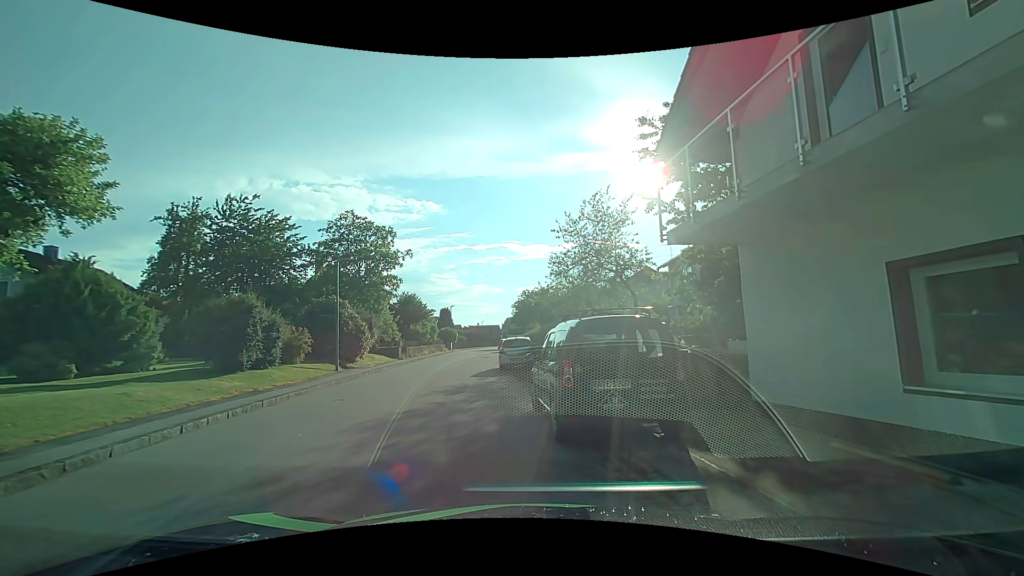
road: residential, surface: asphalt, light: Day
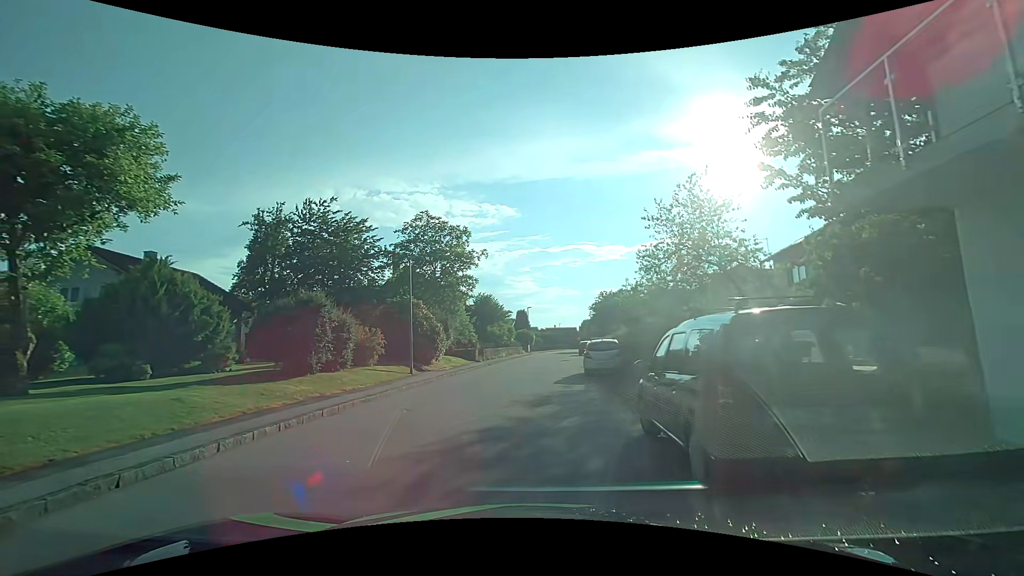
(-0.1, +2.1) m; -8°
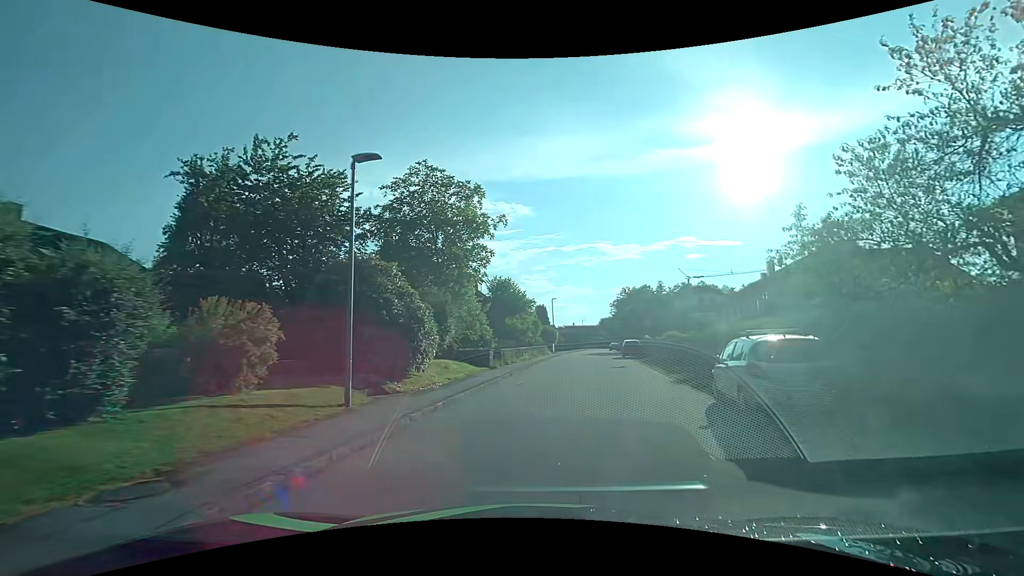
(-1.3, +12.1) m; -2°
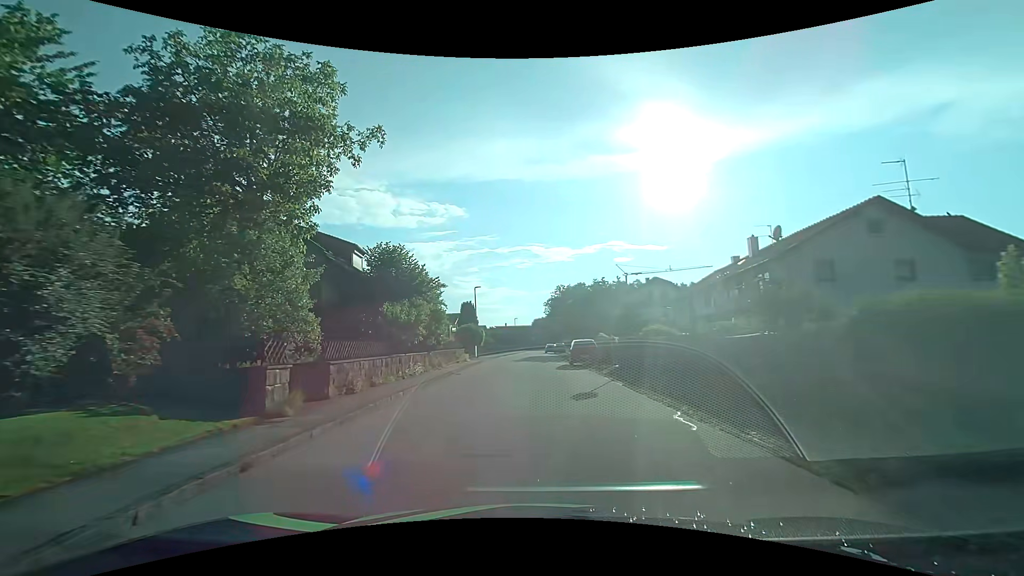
(+1.3, +14.2) m; +8°
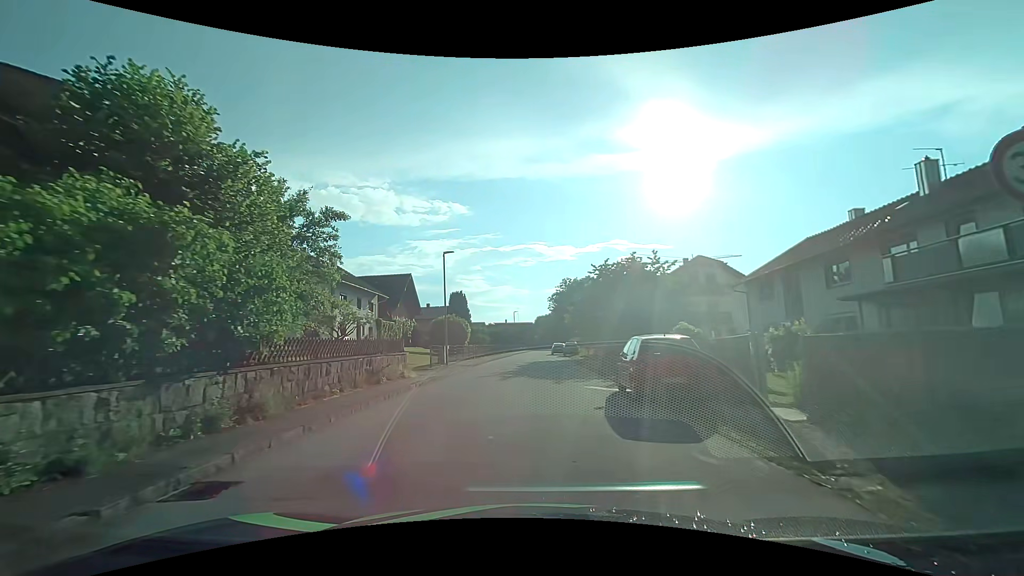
(-0.1, +17.1) m; -1°
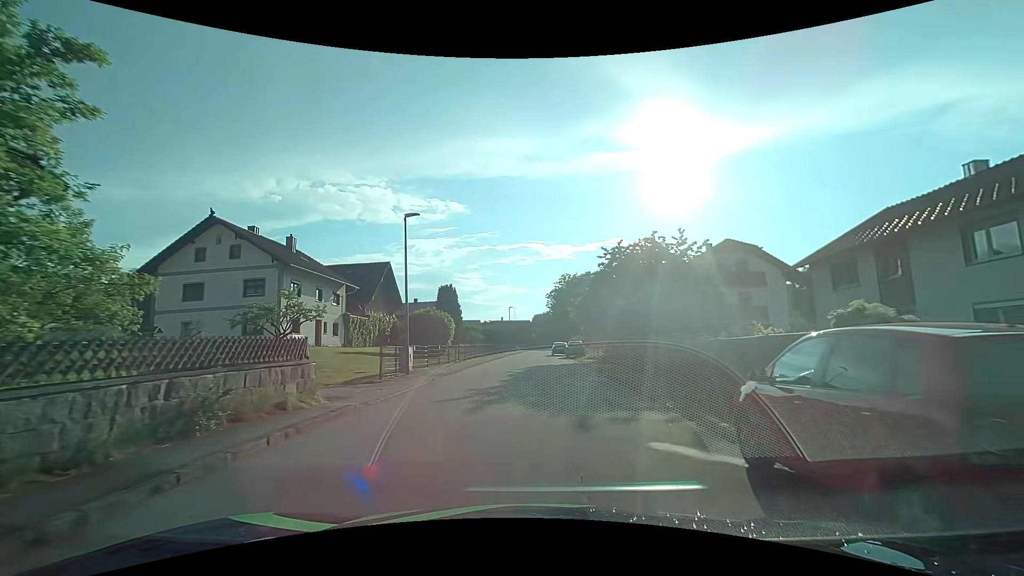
(0.0, +8.2) m; 0°
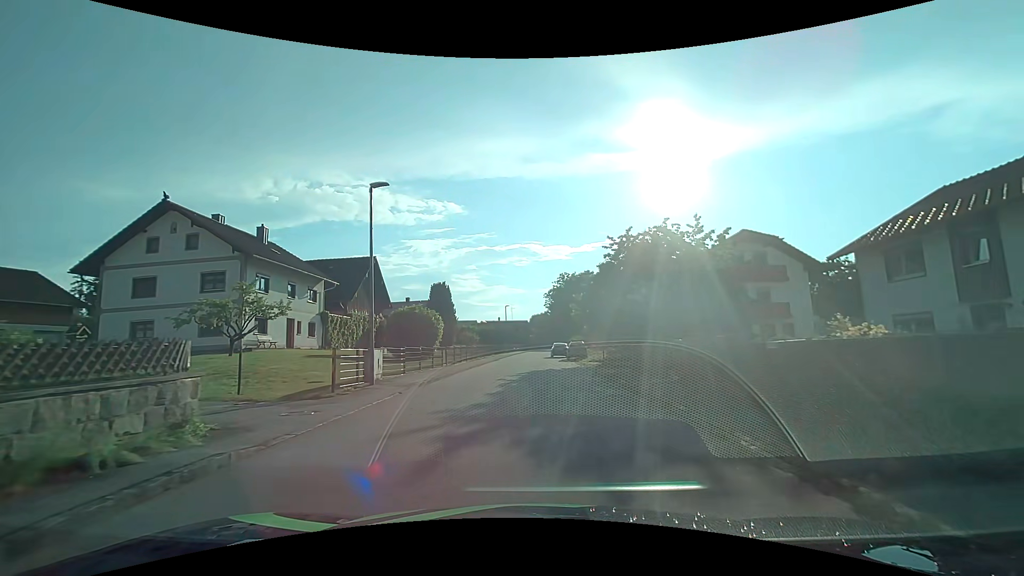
(0.0, +4.0) m; 0°
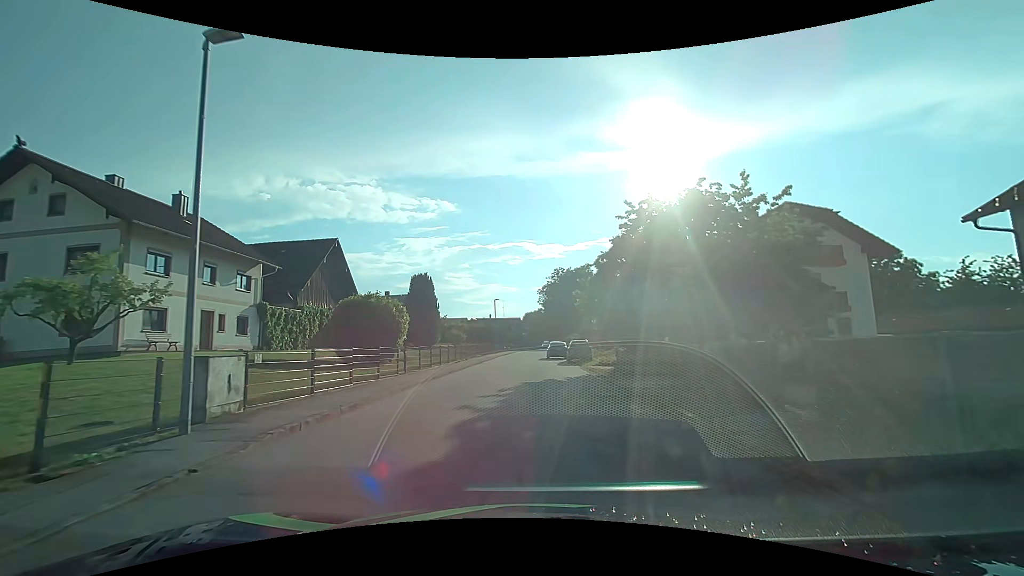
(+0.1, +7.9) m; +1°
(0, +10) (+1, +20) (+1, +30) (-1, +40) (-1, +50) (0, +60) (+1, +70) (+2, +80) (+3, +90) (+4, +99) m
